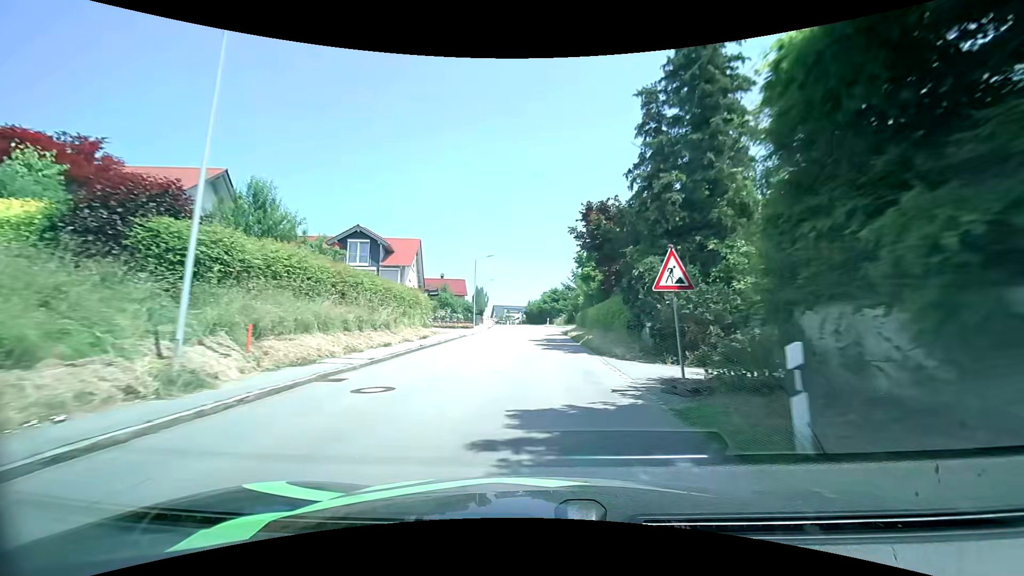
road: tertiary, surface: asphalt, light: Day
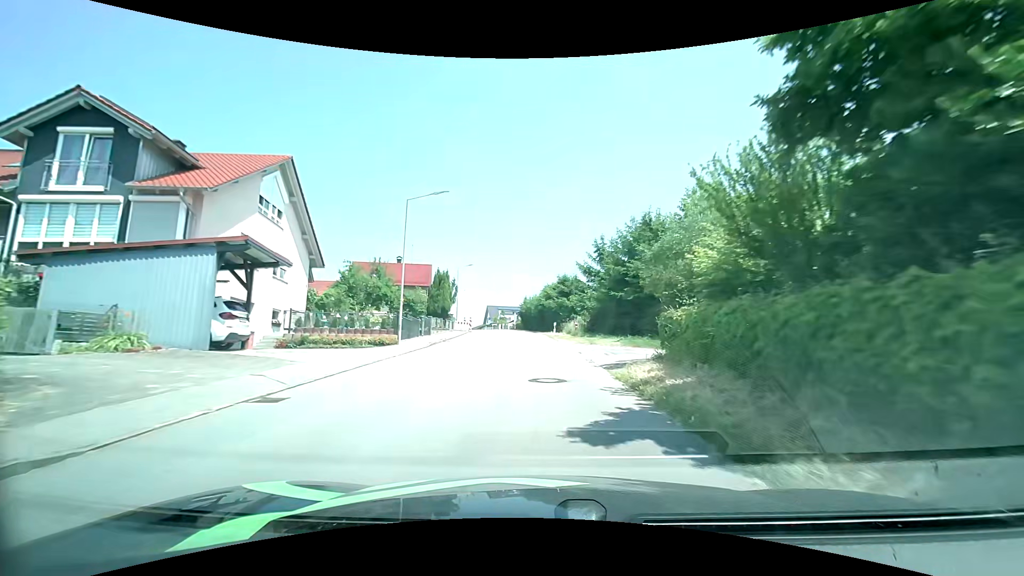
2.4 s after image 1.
(+0.1, +27.9) m; 0°
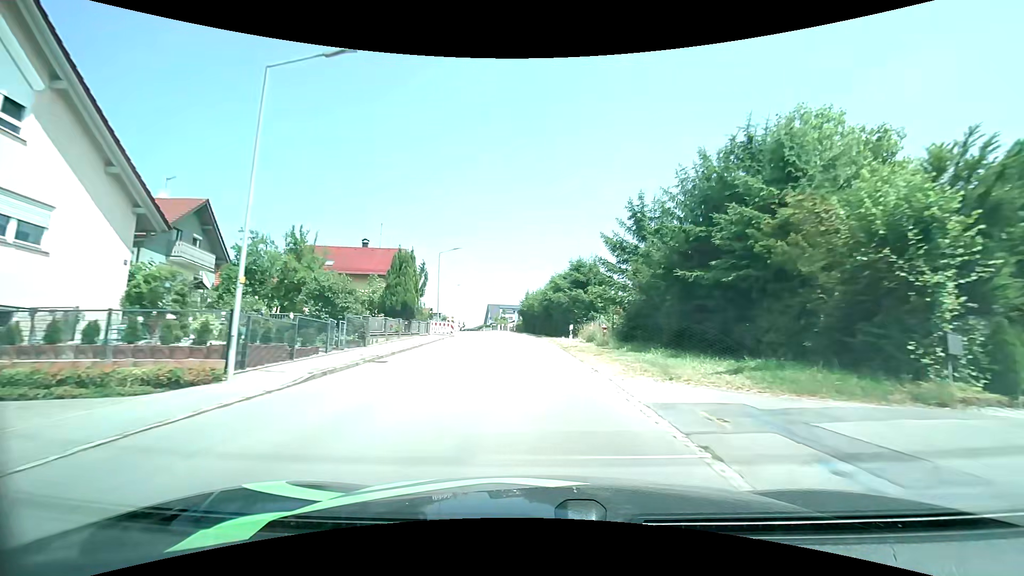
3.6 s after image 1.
(-0.1, +13.9) m; -1°
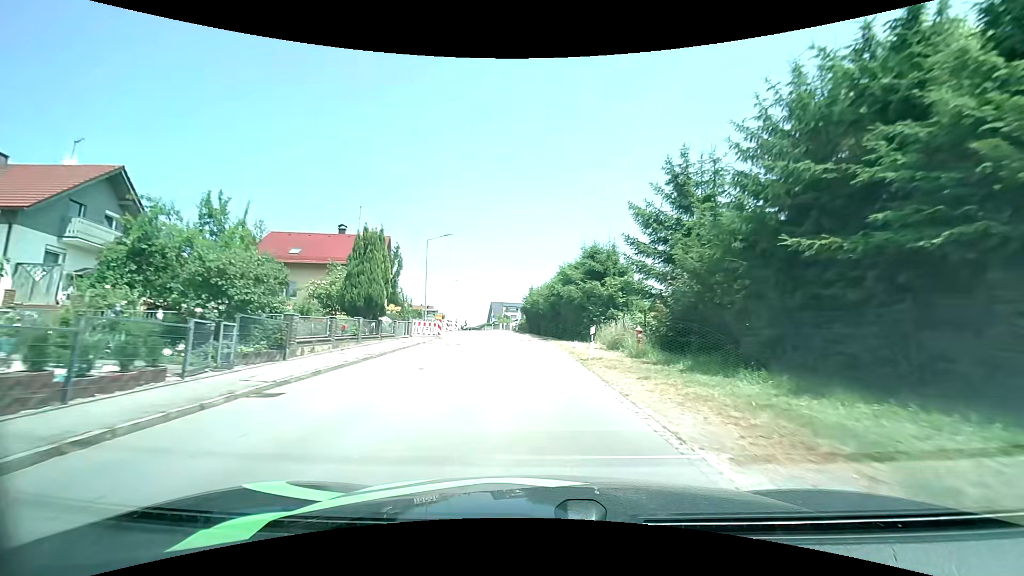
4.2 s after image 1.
(0.0, +7.1) m; 0°
